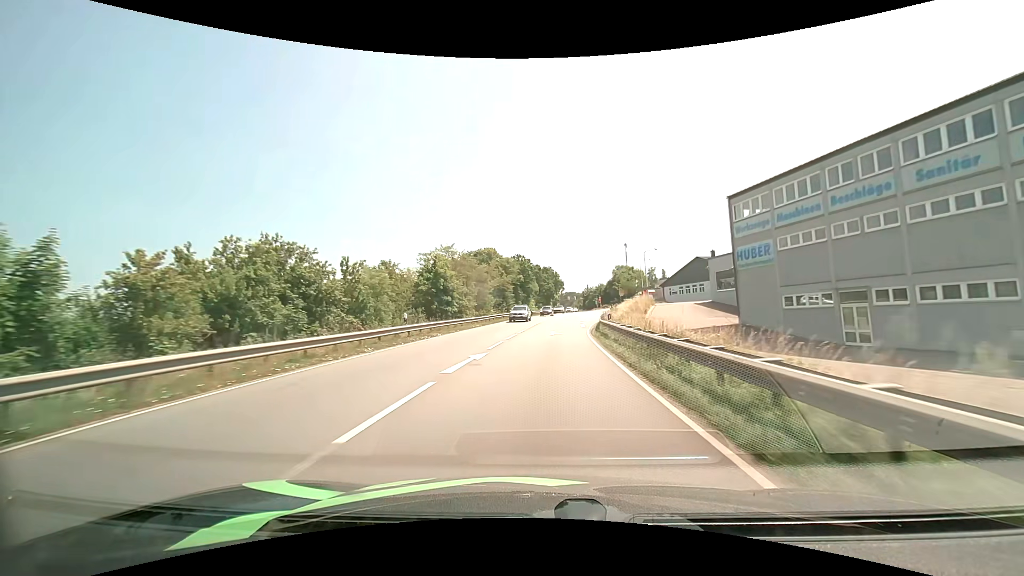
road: primary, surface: asphalt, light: Day
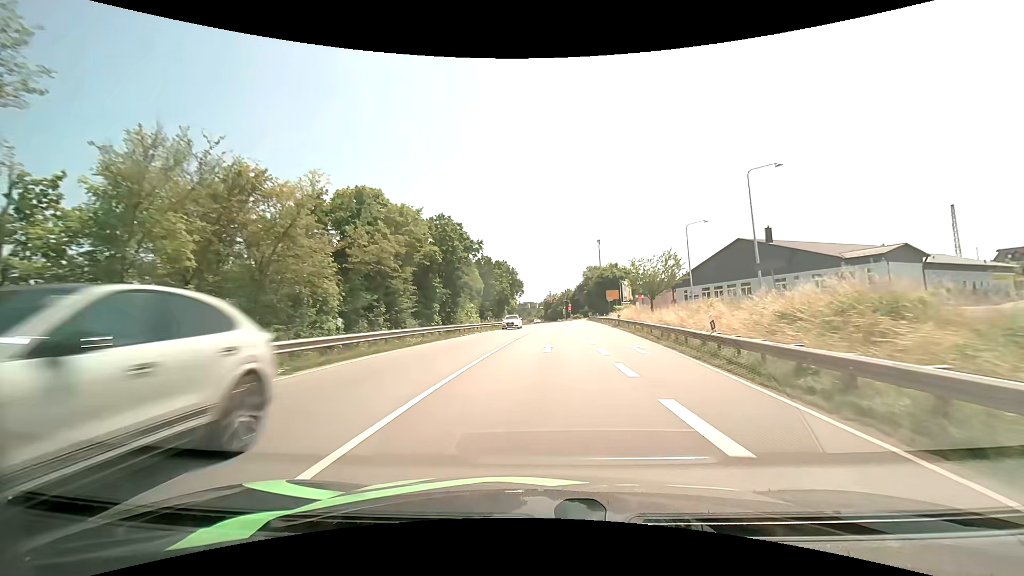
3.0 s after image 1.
(+1.7, +44.0) m; +5°
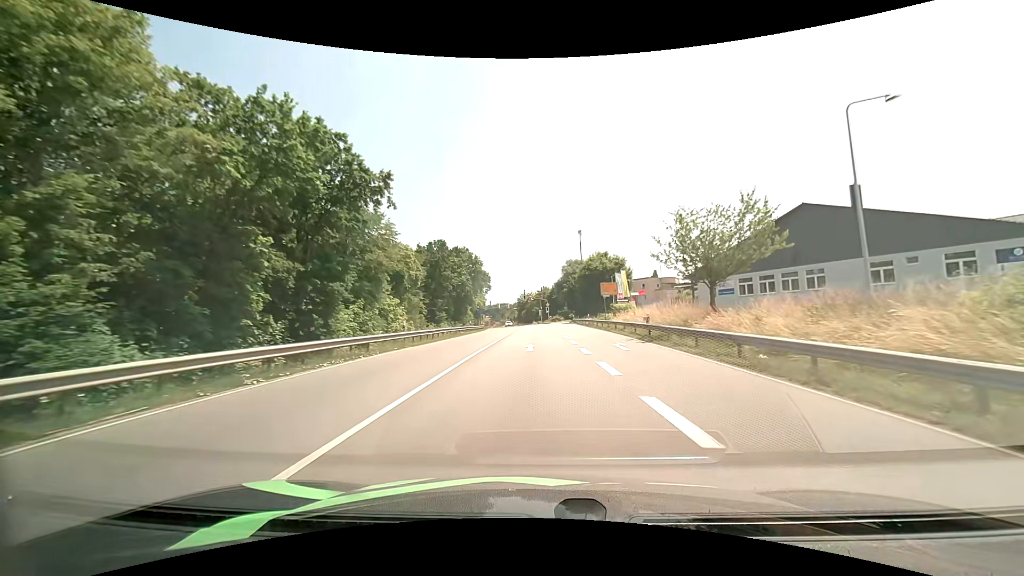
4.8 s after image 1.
(+0.5, +23.7) m; +3°
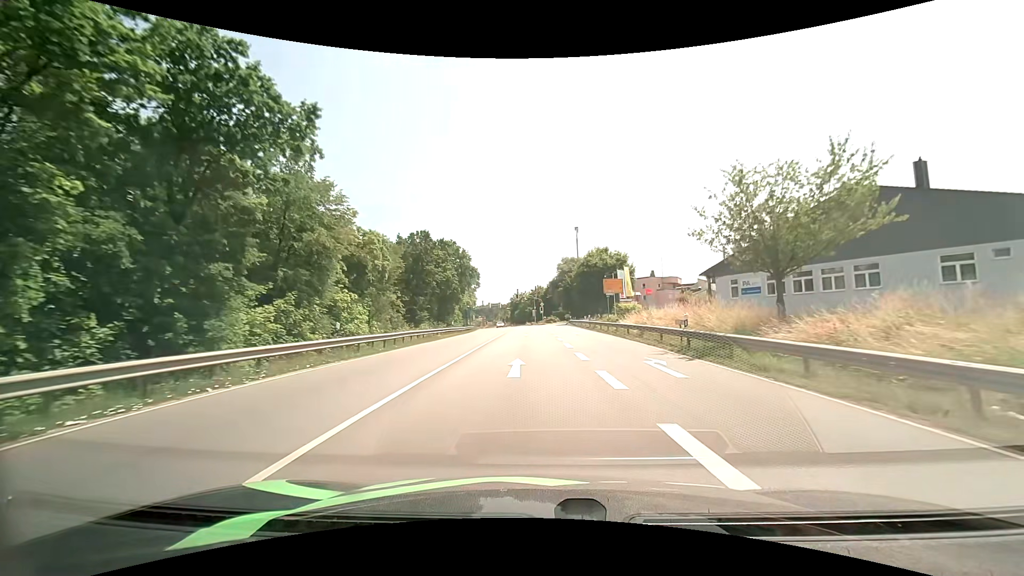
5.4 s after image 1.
(0.0, +8.1) m; +1°
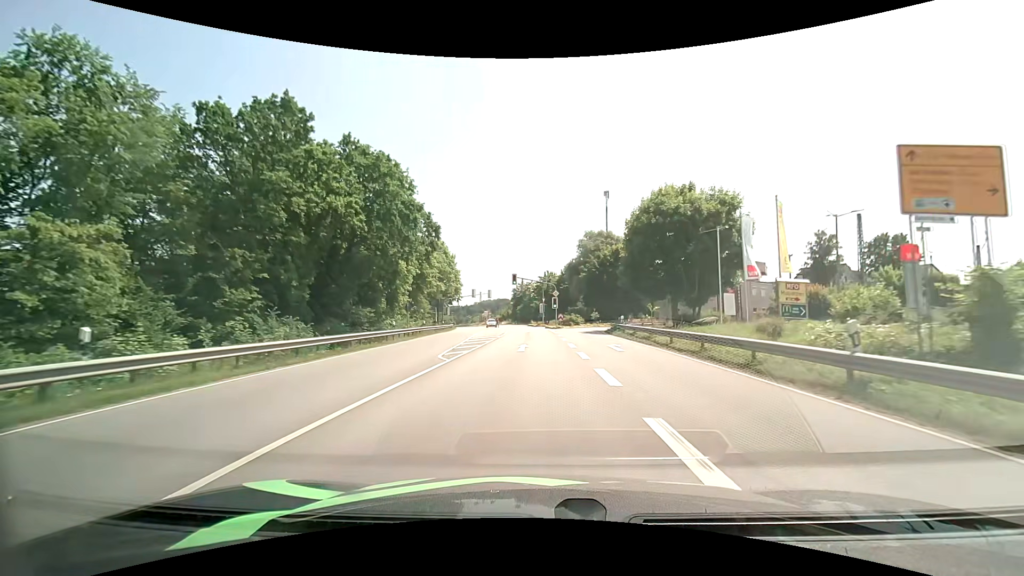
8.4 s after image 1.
(-0.2, +41.6) m; -1°
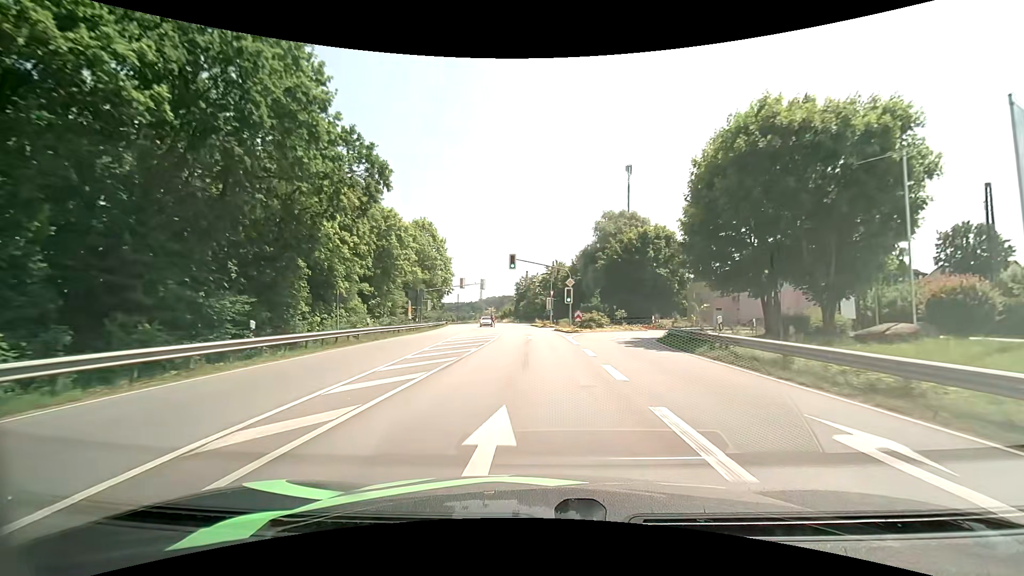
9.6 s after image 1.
(-0.1, +17.2) m; -1°
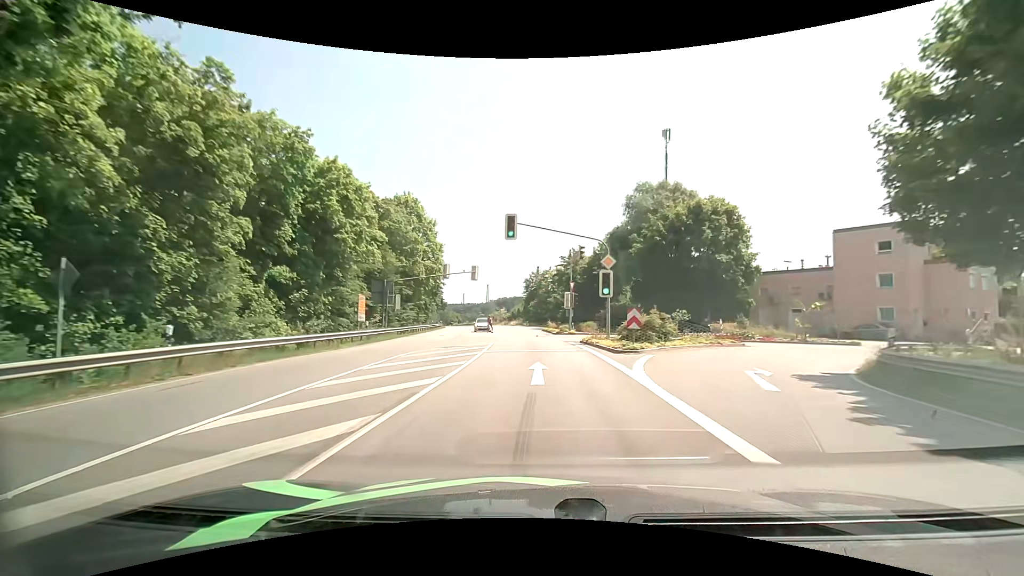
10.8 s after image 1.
(-0.1, +17.5) m; -1°
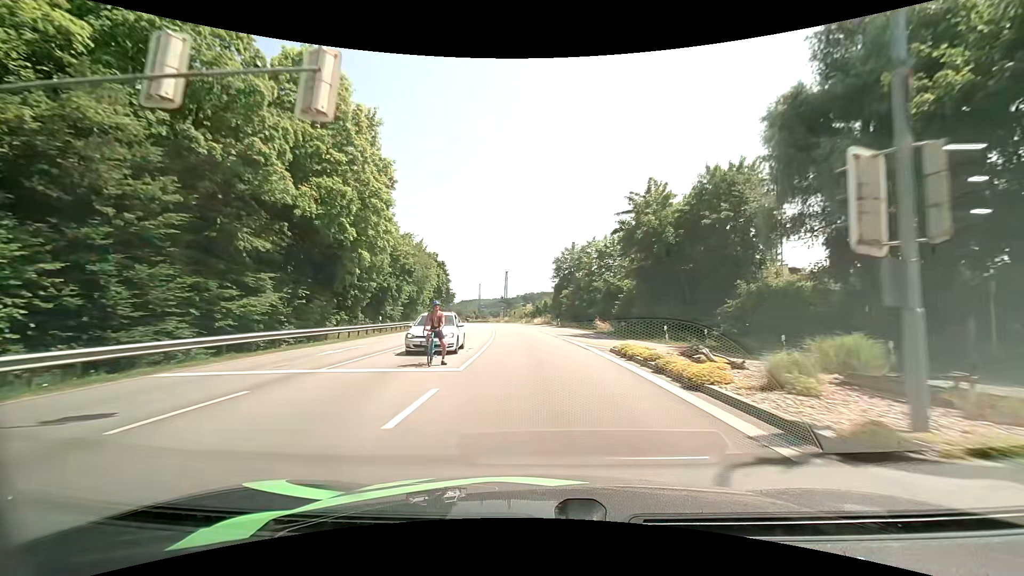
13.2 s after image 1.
(-1.1, +35.3) m; -3°
(0, +10) (0, +20) (-1, +30) (-1, +40) (-2, +50) (-3, +60) (-5, +70) (-6, +80) (-8, +89) (-10, +99) m
